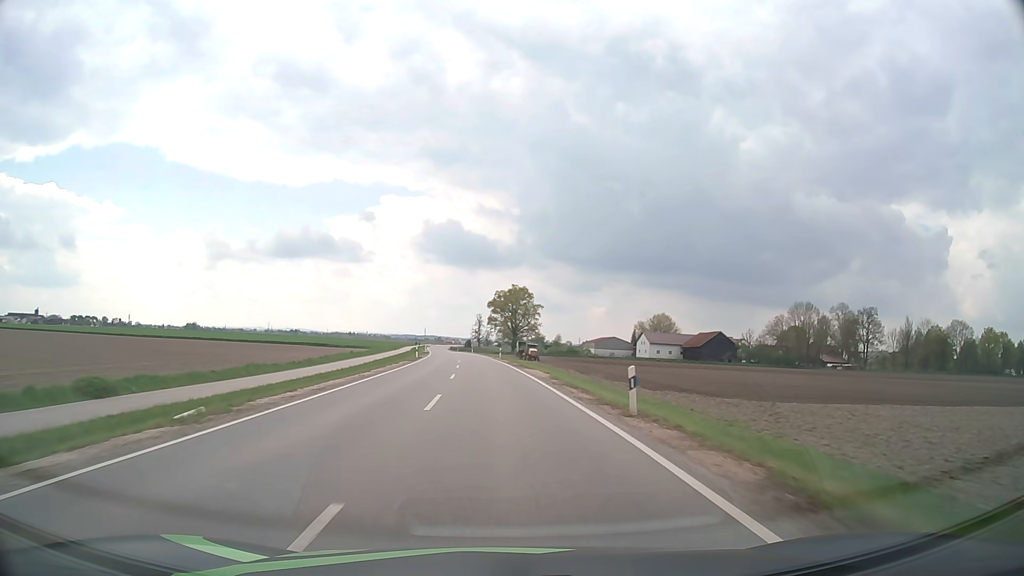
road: tertiary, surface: asphalt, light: Day
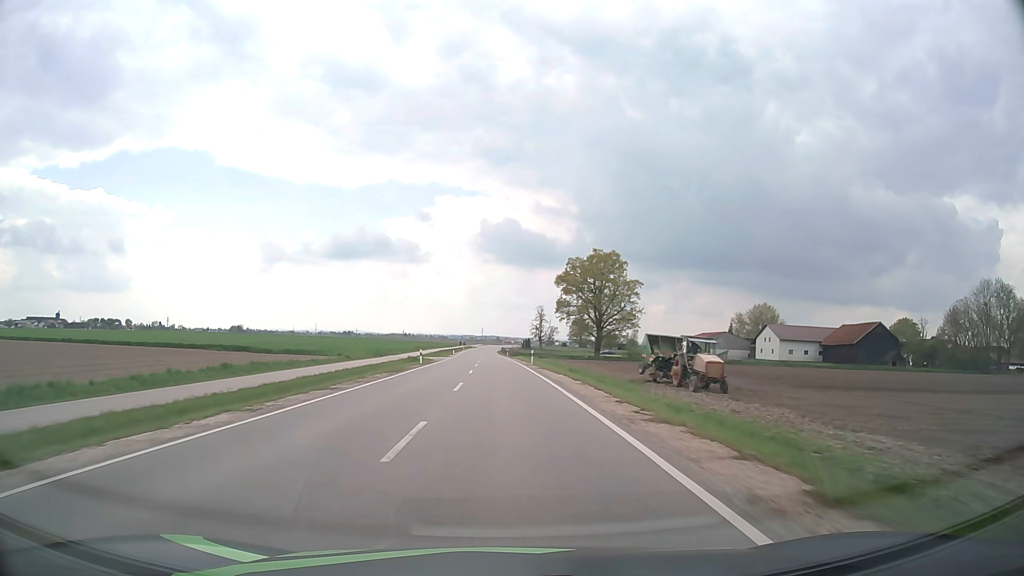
(-3.1, +66.1) m; -5°
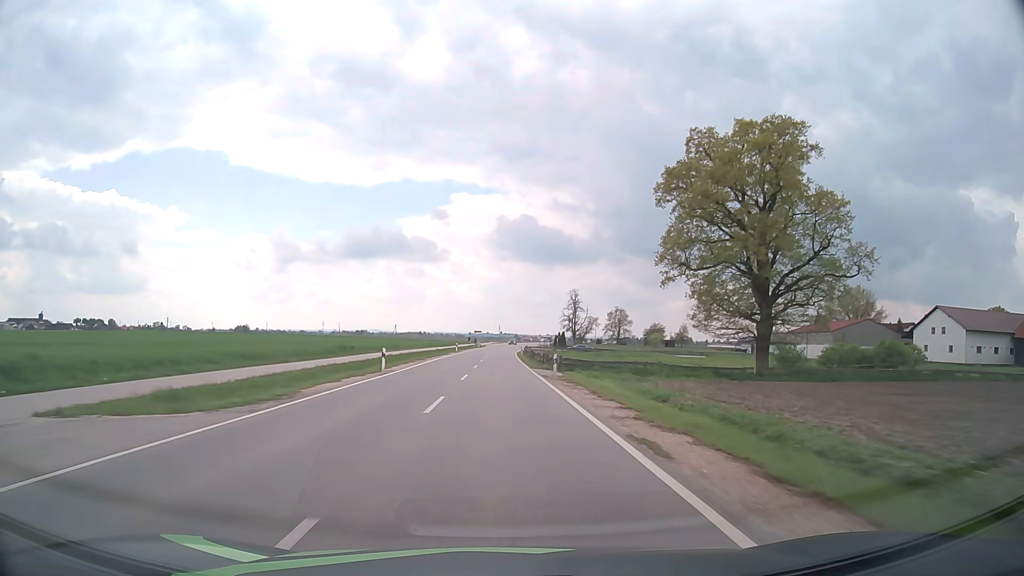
(-1.2, +66.9) m; -2°
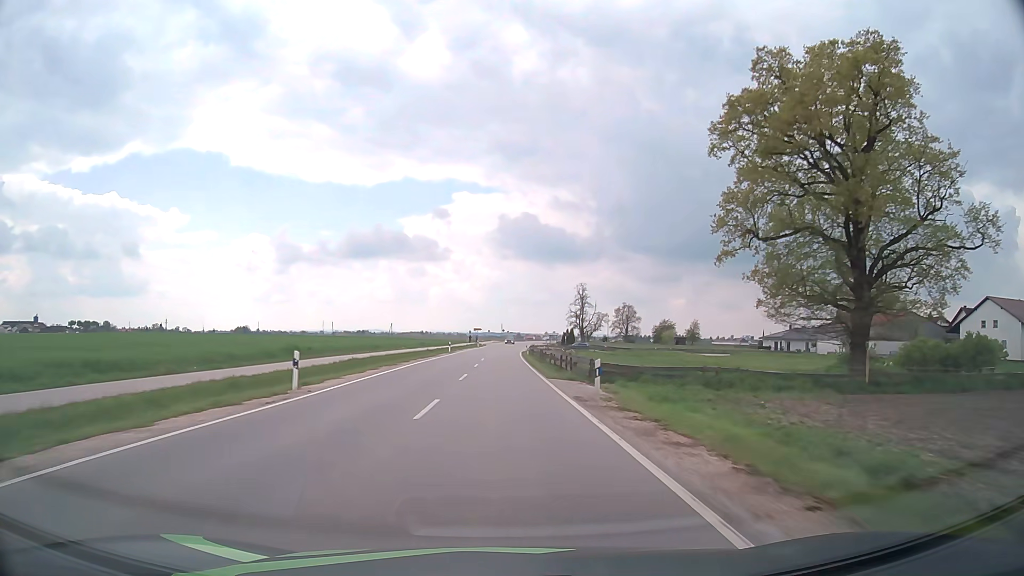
(0.0, +13.4) m; 0°
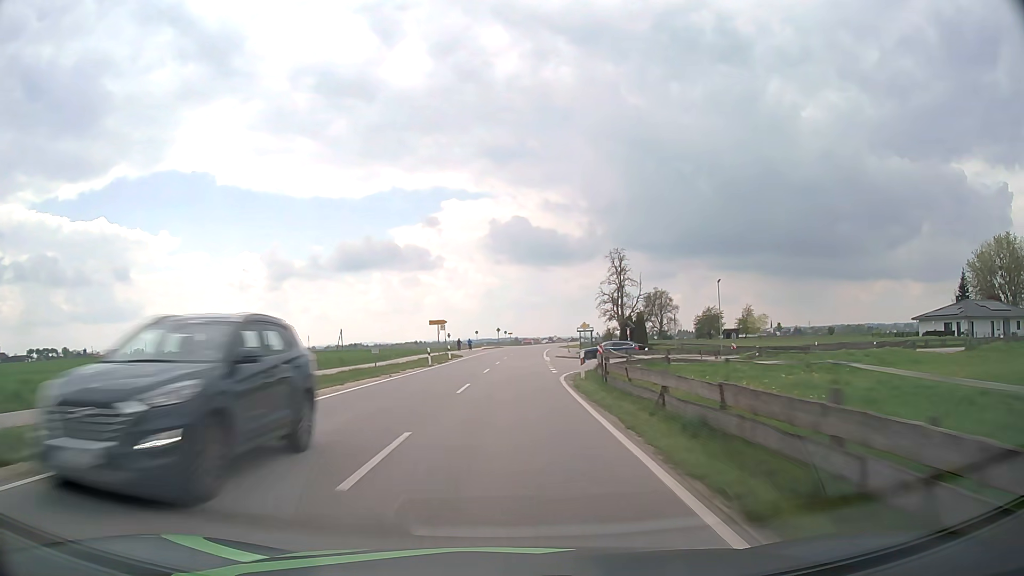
(-0.1, +65.7) m; 0°
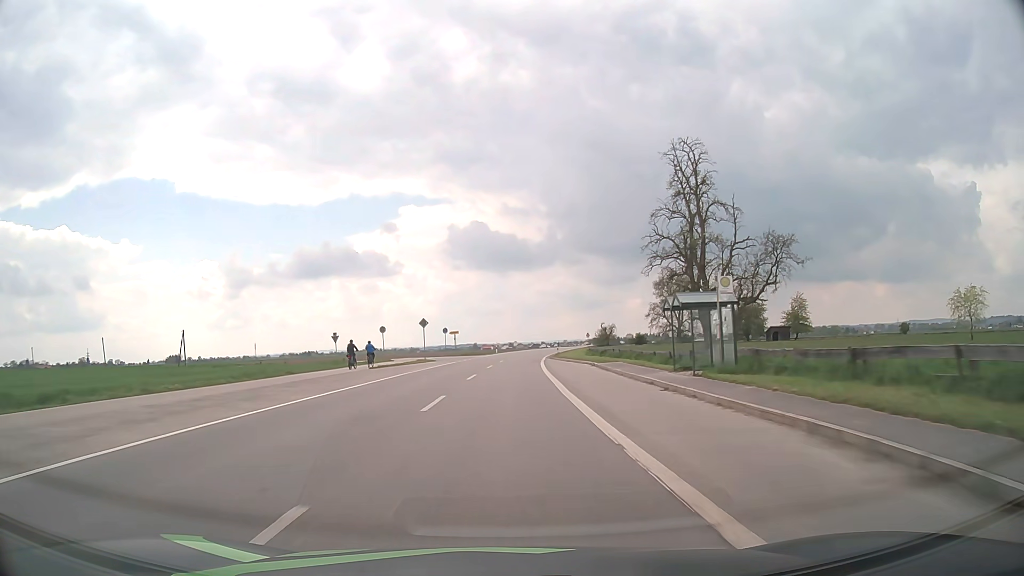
(+1.7, +64.7) m; +3°
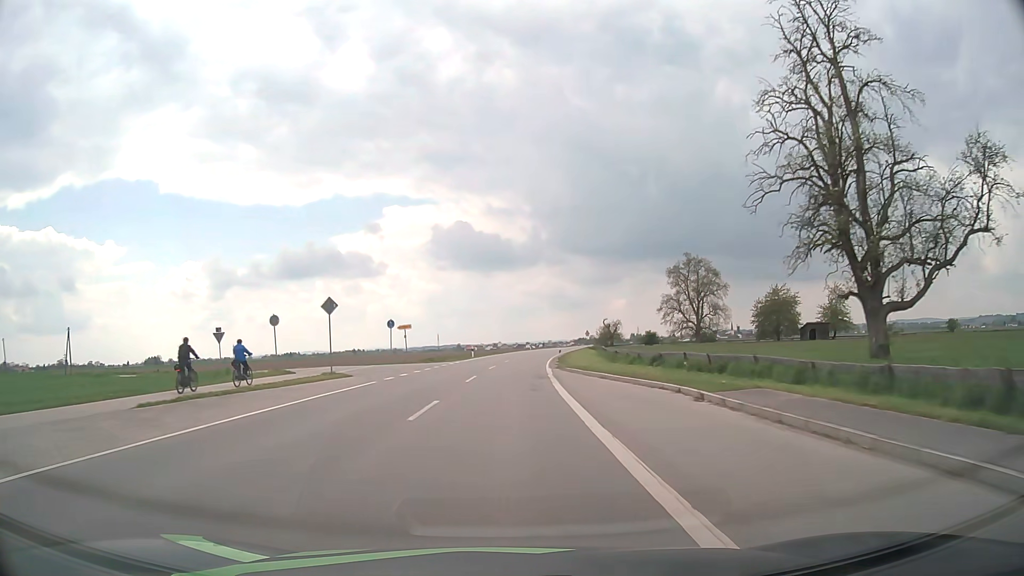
(+0.3, +25.7) m; +1°
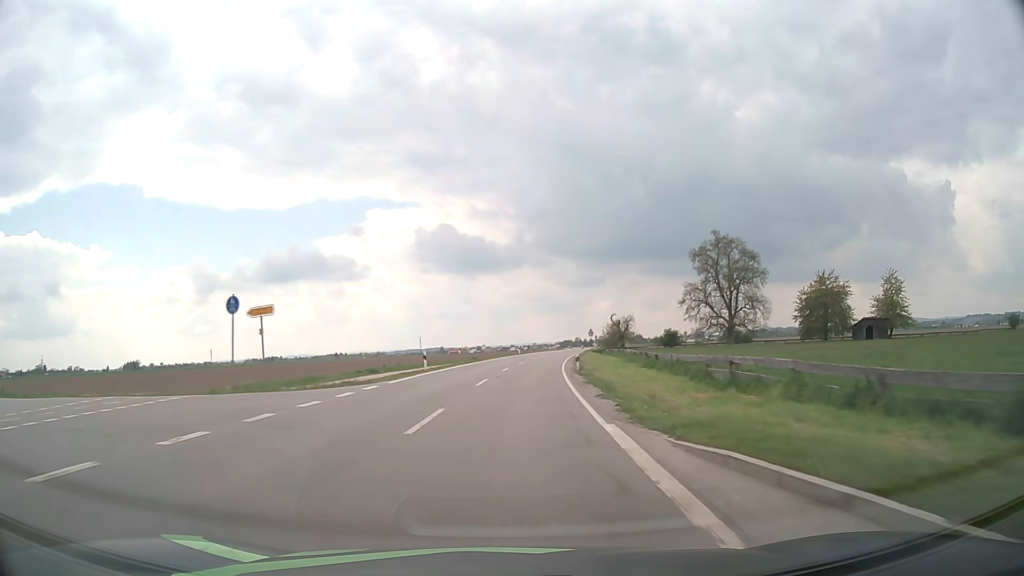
(+0.3, +25.8) m; +1°
(0, +10) (0, +20) (+1, +30) (+2, +40) (+3, +50) (+4, +60) (+5, +70) (+6, +80) (+8, +90) (+9, +99) m
